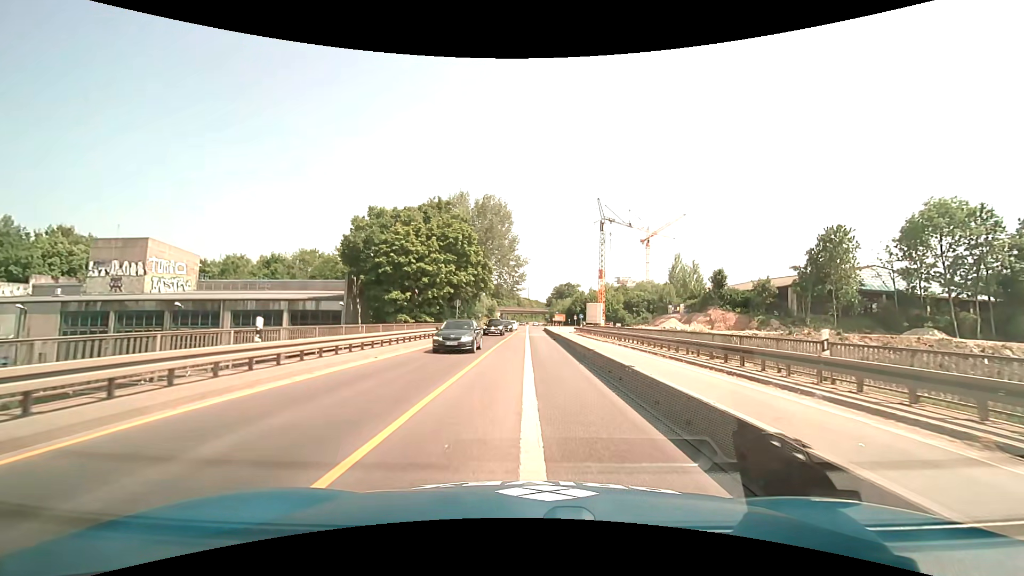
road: trunk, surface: asphalt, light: Day
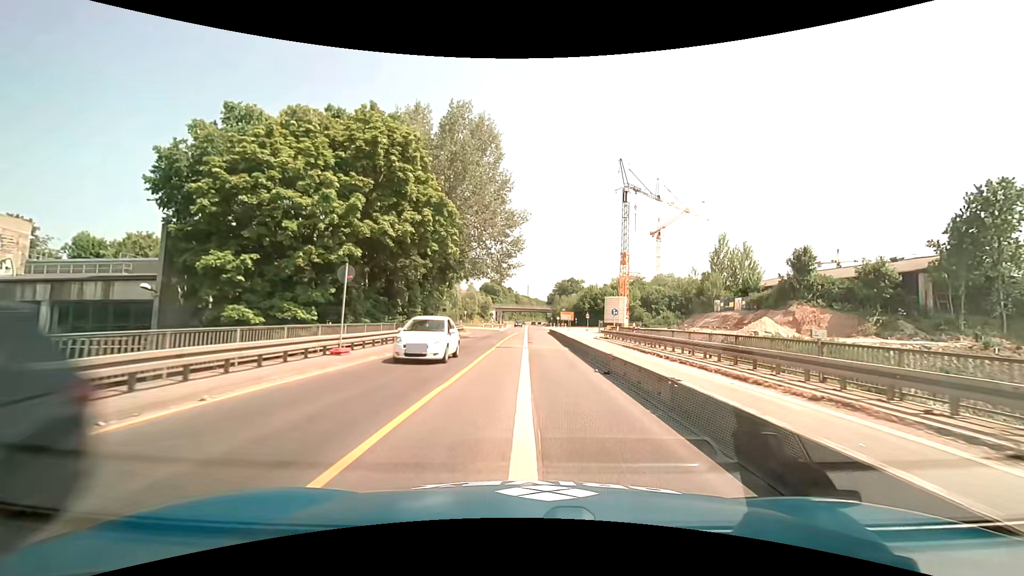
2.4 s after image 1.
(0.0, +26.3) m; 0°
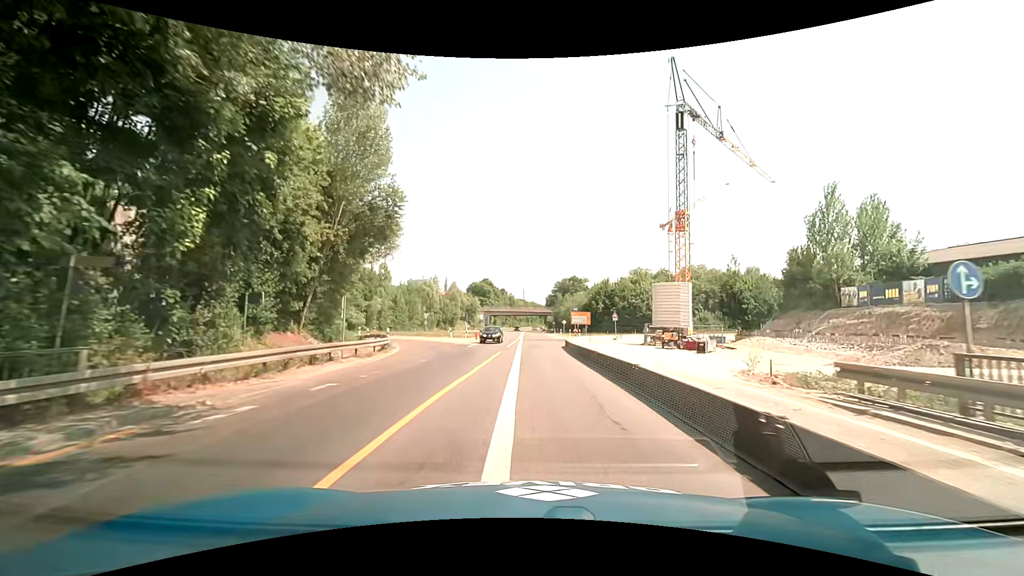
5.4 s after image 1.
(+0.1, +33.0) m; 0°
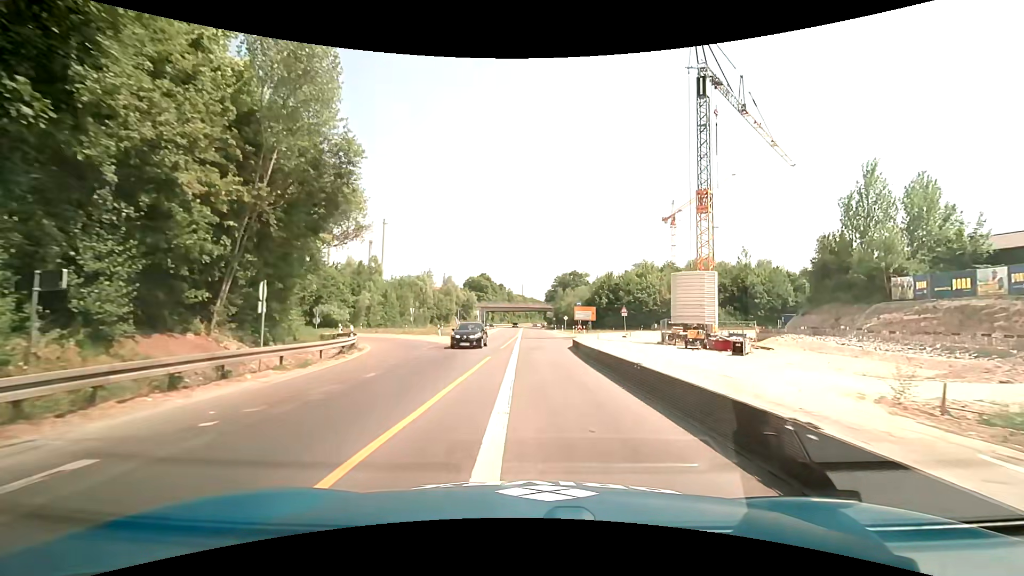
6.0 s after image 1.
(0.0, +6.5) m; 0°
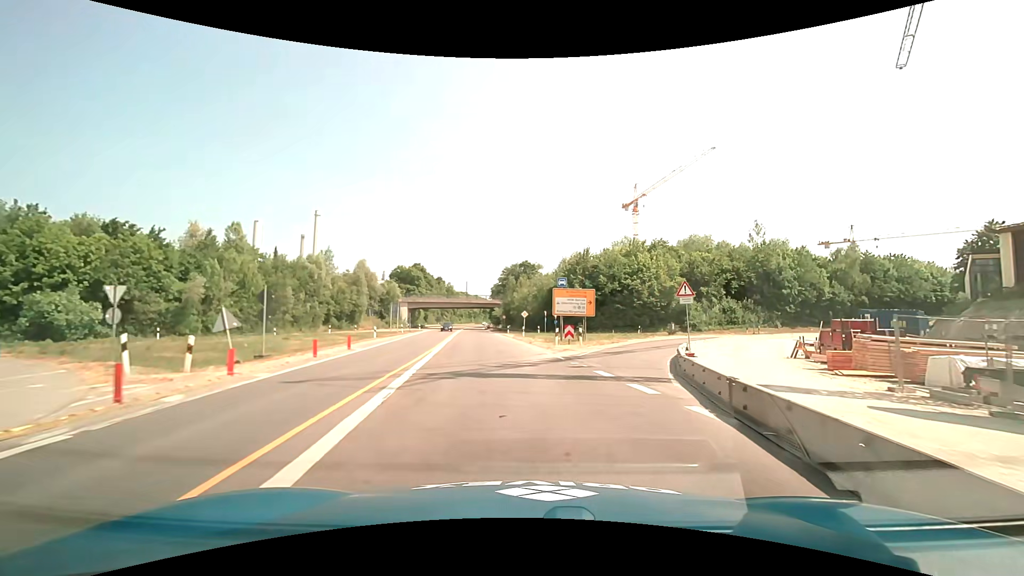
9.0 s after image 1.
(+0.5, +32.7) m; +6°
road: trunk_link
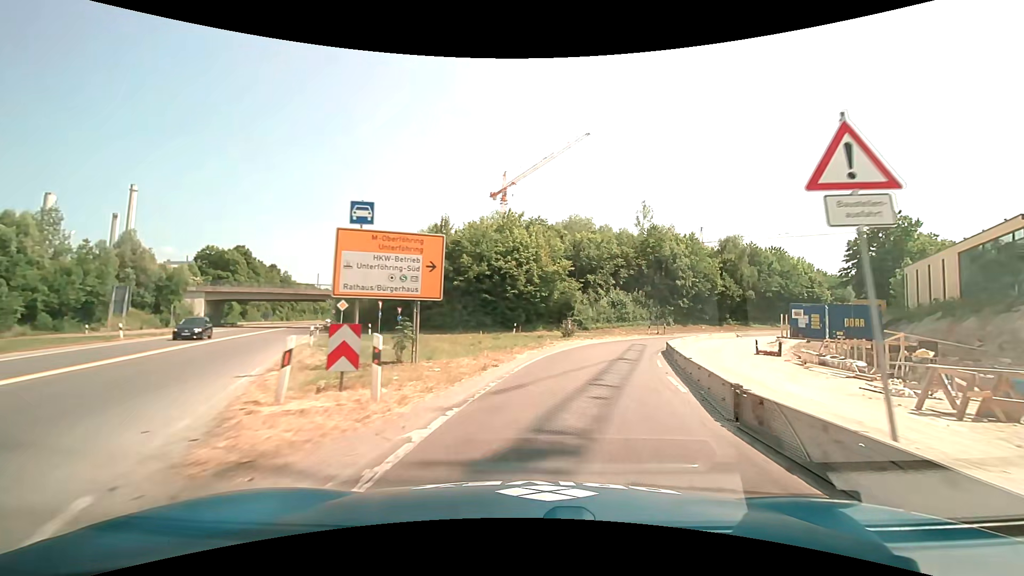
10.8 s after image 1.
(+2.4, +19.3) m; +15°
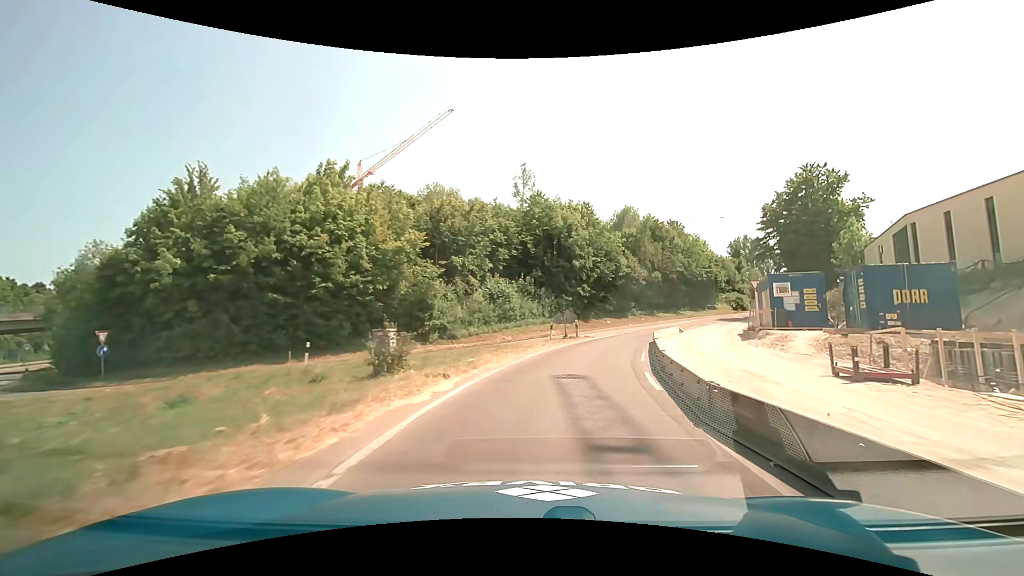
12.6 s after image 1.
(+2.6, +19.3) m; +14°
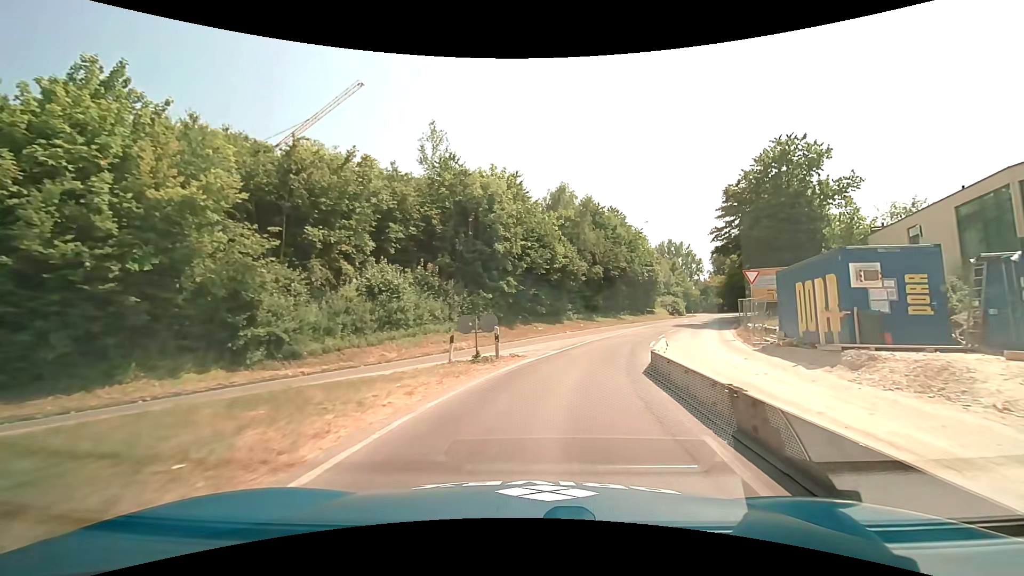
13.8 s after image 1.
(+1.0, +13.0) m; +8°
(+1, +10) (+3, +20) (+6, +29) (+11, +38) (+16, +47) (+21, +55) (+26, +64) (+31, +73) (+35, +81) (+40, +90) m
